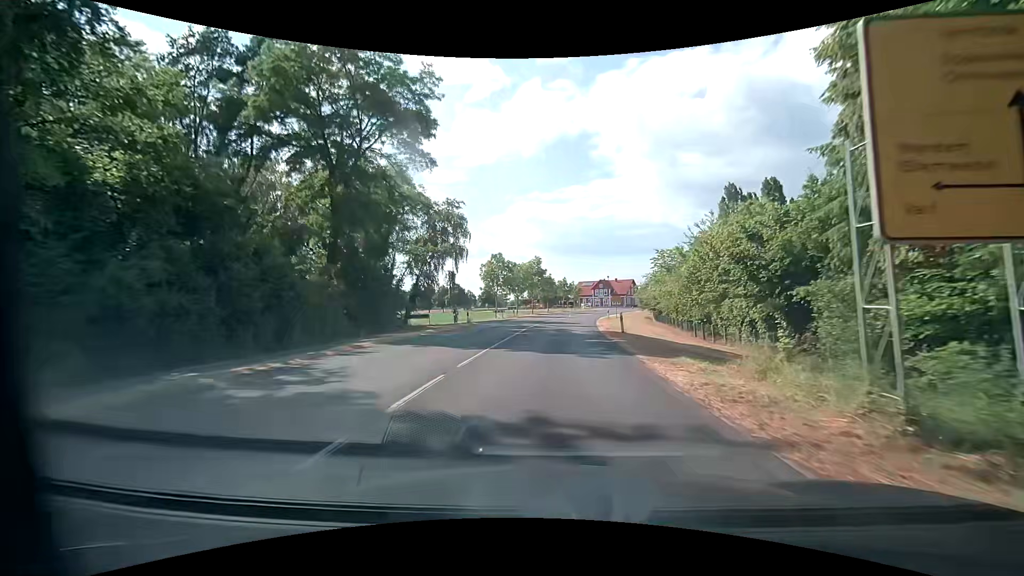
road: secondary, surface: asphalt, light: Day
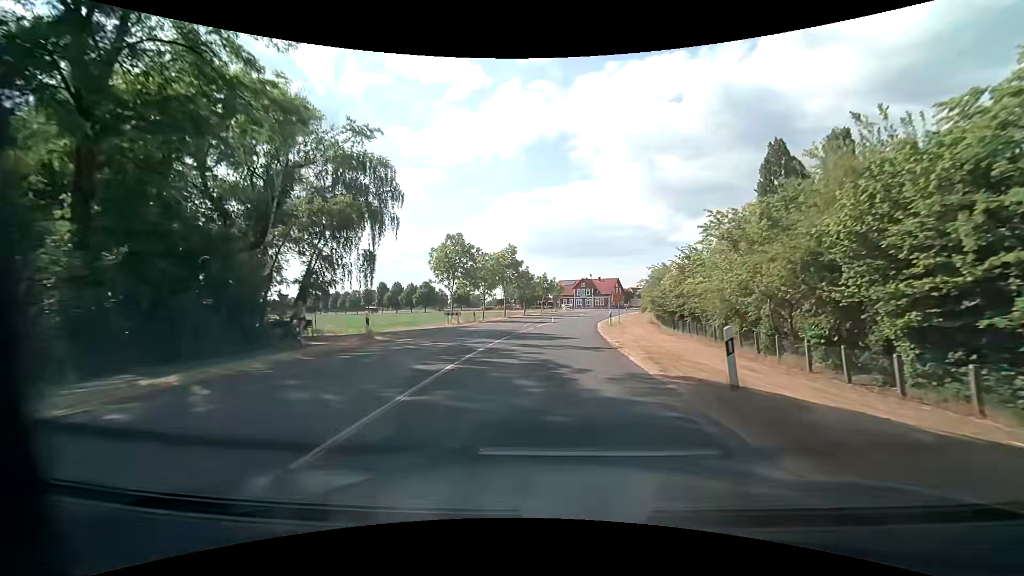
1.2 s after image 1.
(+0.5, +16.8) m; +3°
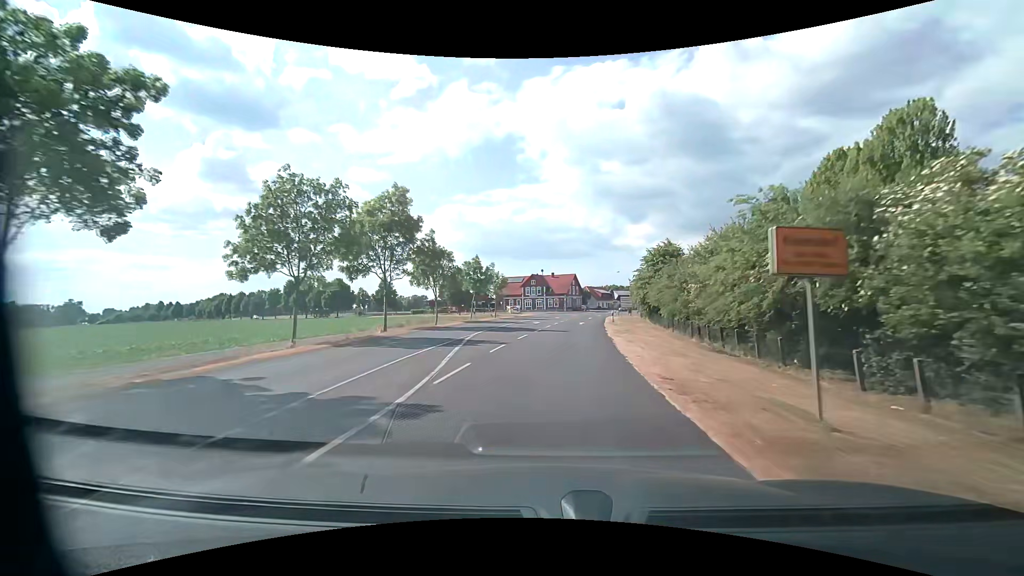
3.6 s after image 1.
(+1.7, +33.6) m; +6°
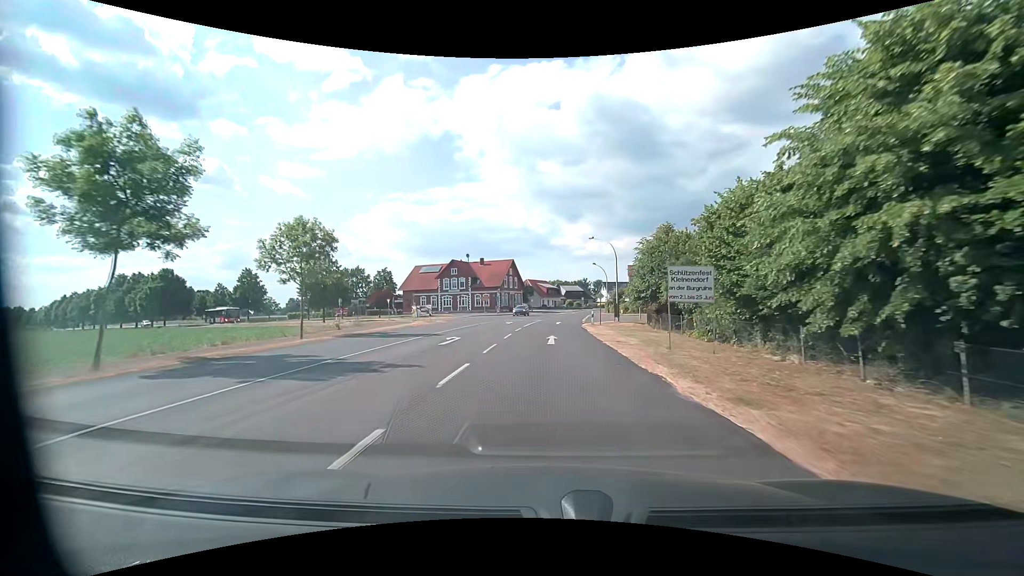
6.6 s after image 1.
(+2.6, +41.9) m; +7°
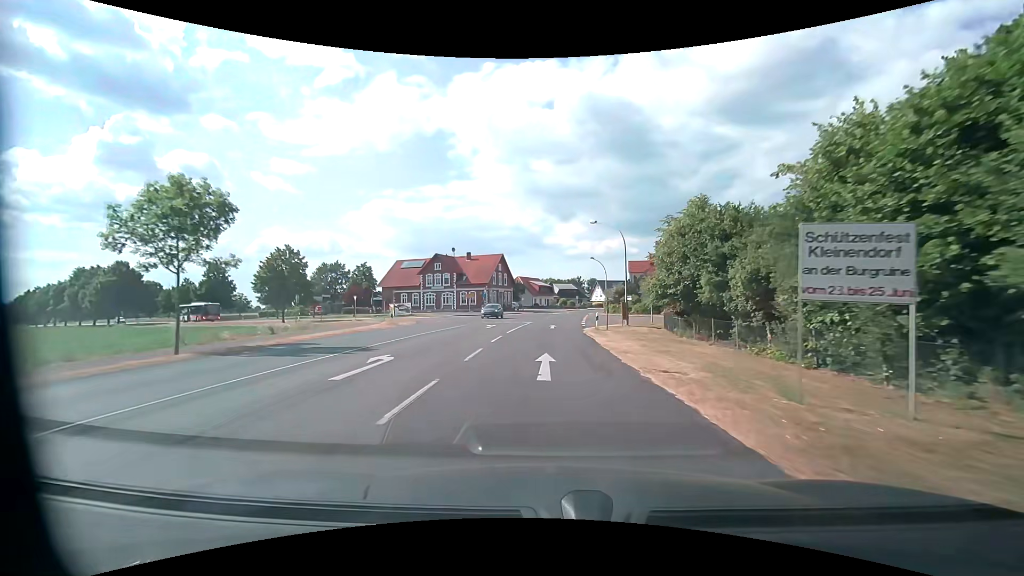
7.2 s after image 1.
(+0.1, +8.4) m; +1°
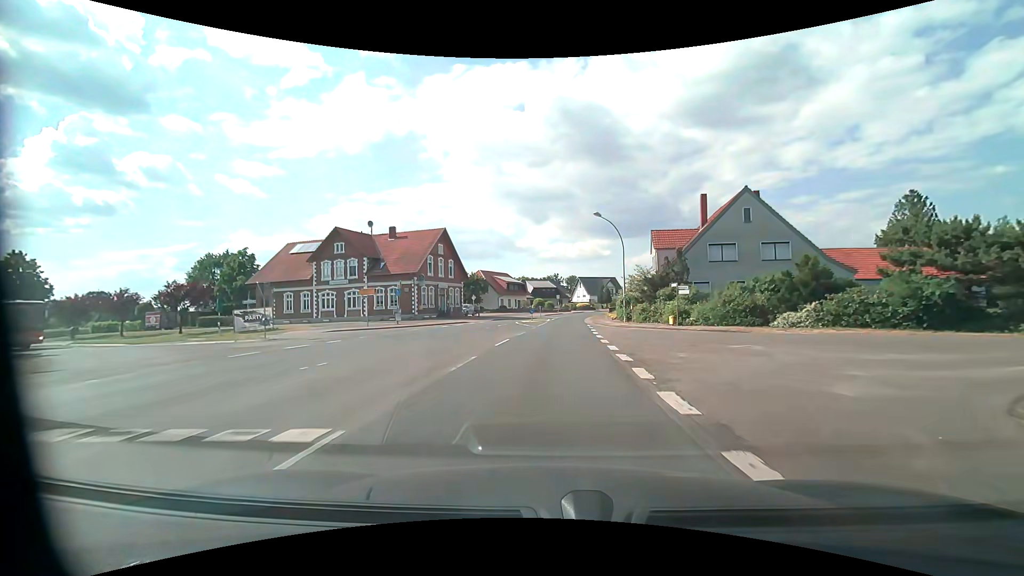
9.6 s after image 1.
(+0.8, +33.7) m; +3°
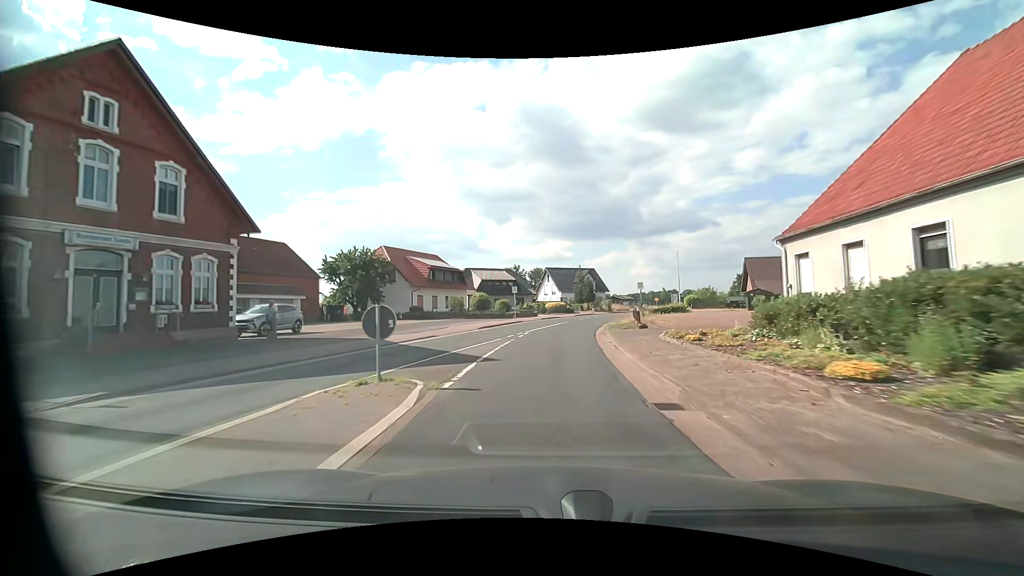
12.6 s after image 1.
(+1.6, +42.0) m; +4°
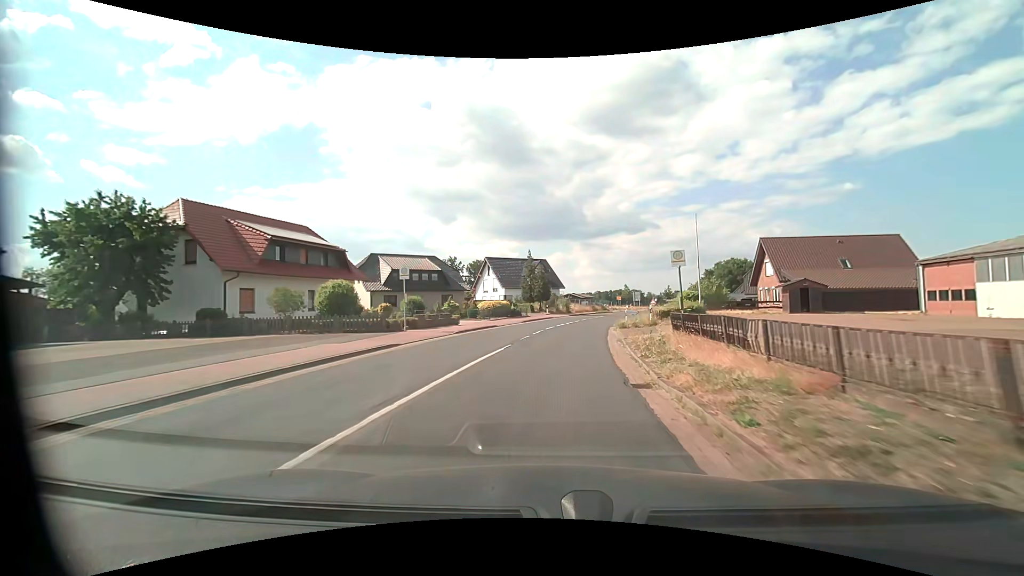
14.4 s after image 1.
(+1.0, +25.2) m; +6°
(0, +10) (+1, +20) (+2, +30) (+4, +40) (+6, +50) (+8, +59) (+11, +69) (+14, +78) (+17, +88) (+21, +97) m
